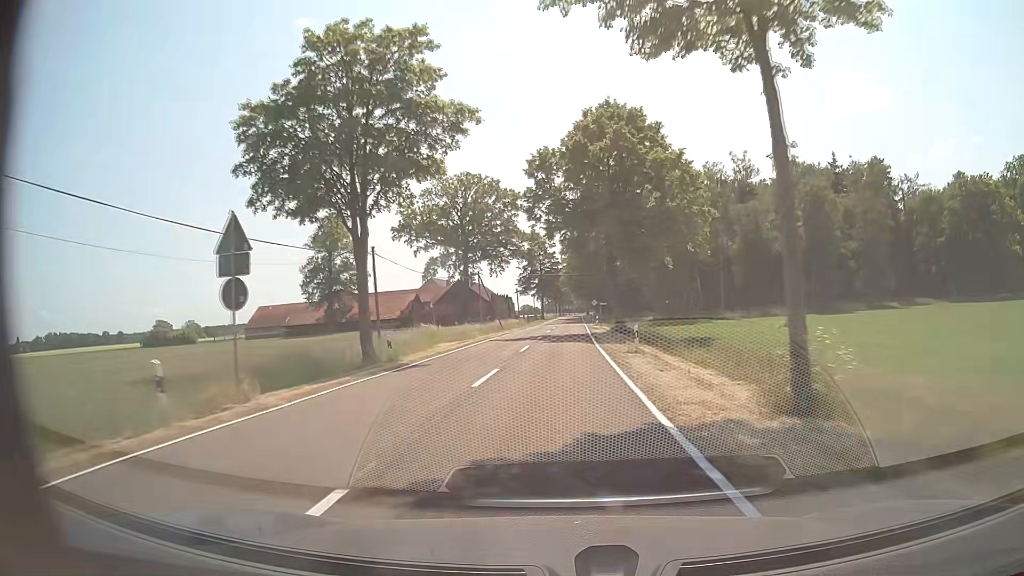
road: tertiary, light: Day
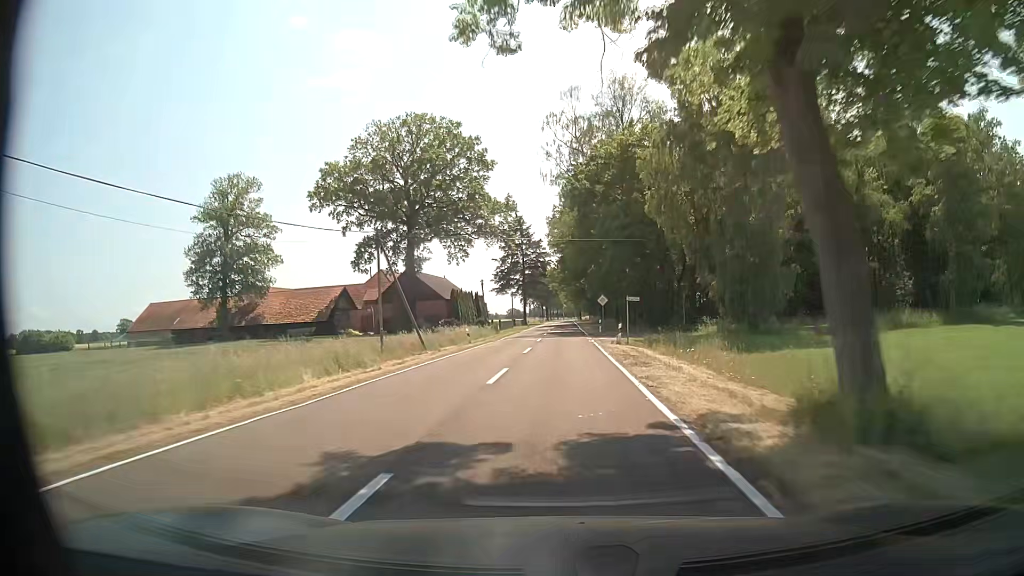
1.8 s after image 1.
(+0.3, +34.8) m; +1°
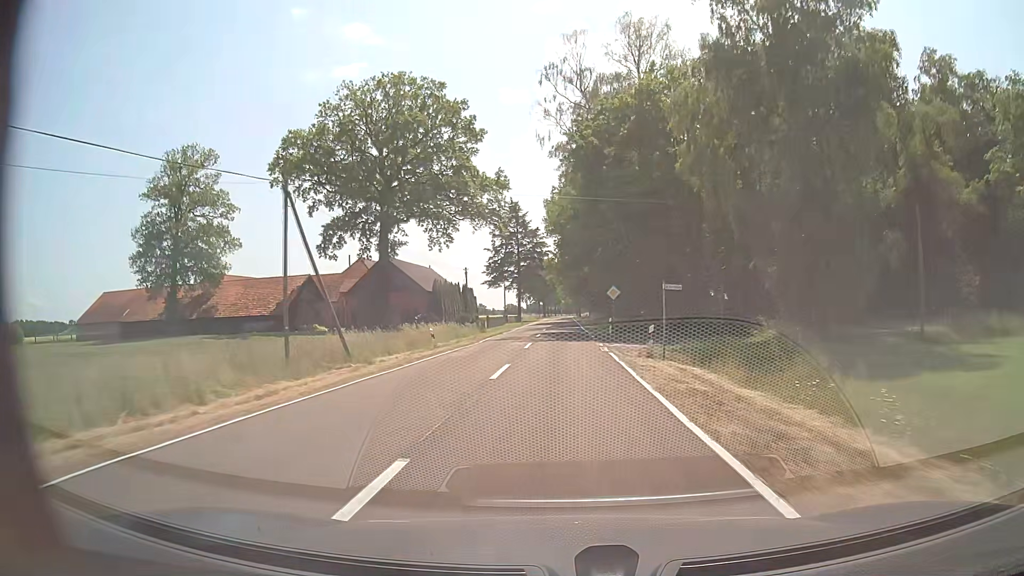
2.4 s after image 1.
(0.0, +11.6) m; 0°
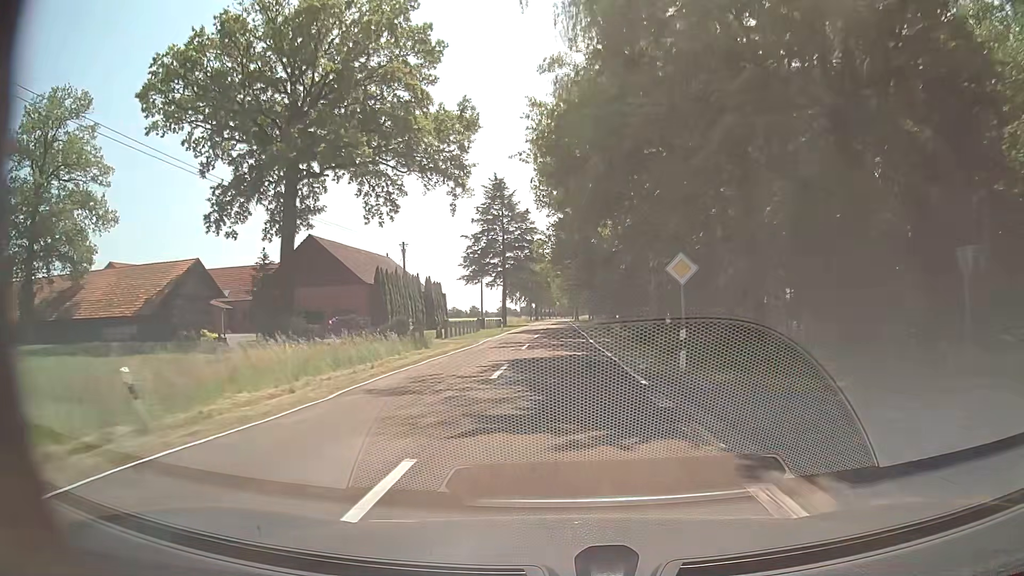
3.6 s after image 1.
(0.0, +23.2) m; 0°
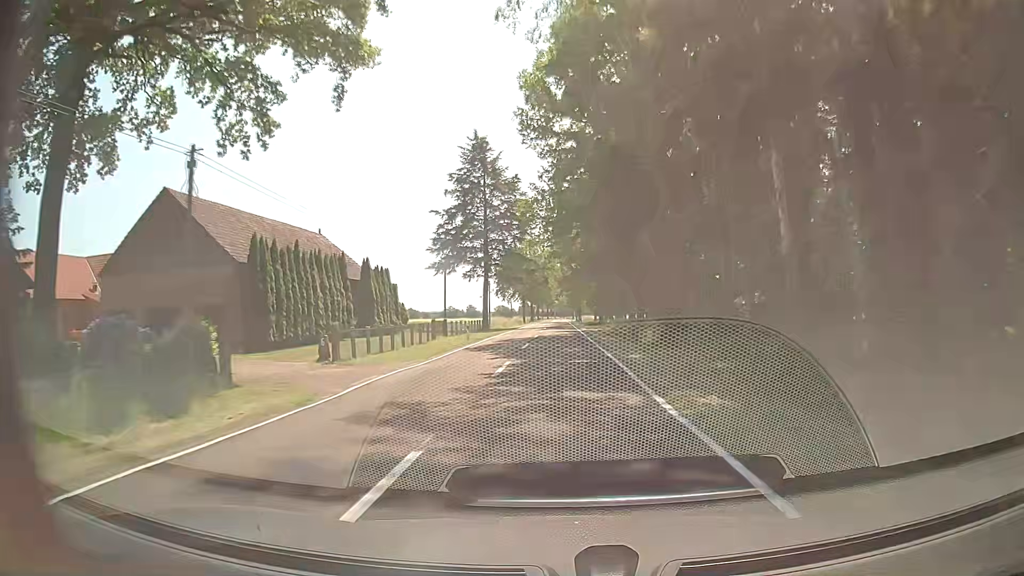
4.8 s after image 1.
(0.0, +23.2) m; 0°
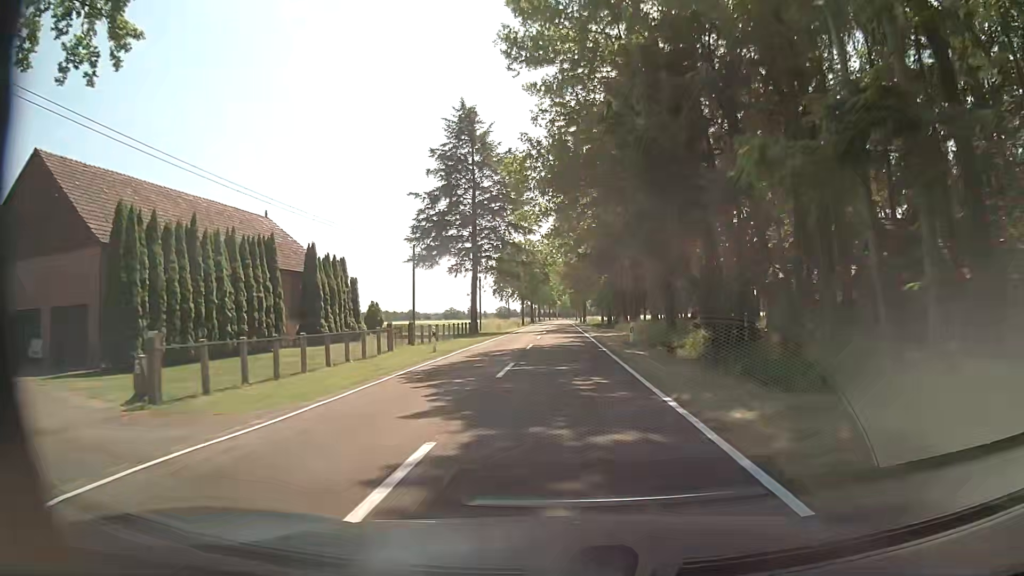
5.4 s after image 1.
(-0.1, +11.6) m; 0°
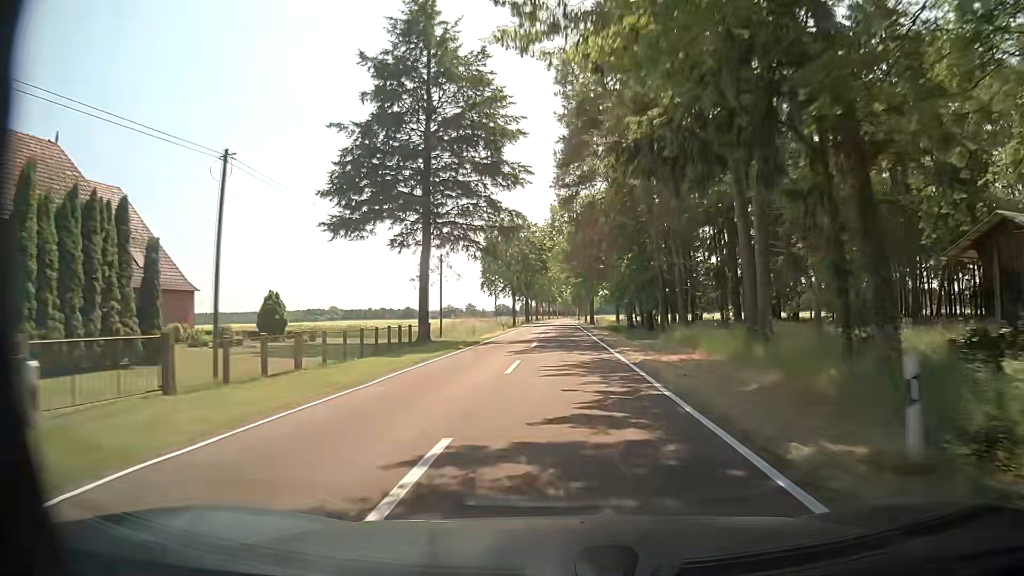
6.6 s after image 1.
(-0.2, +23.2) m; -1°
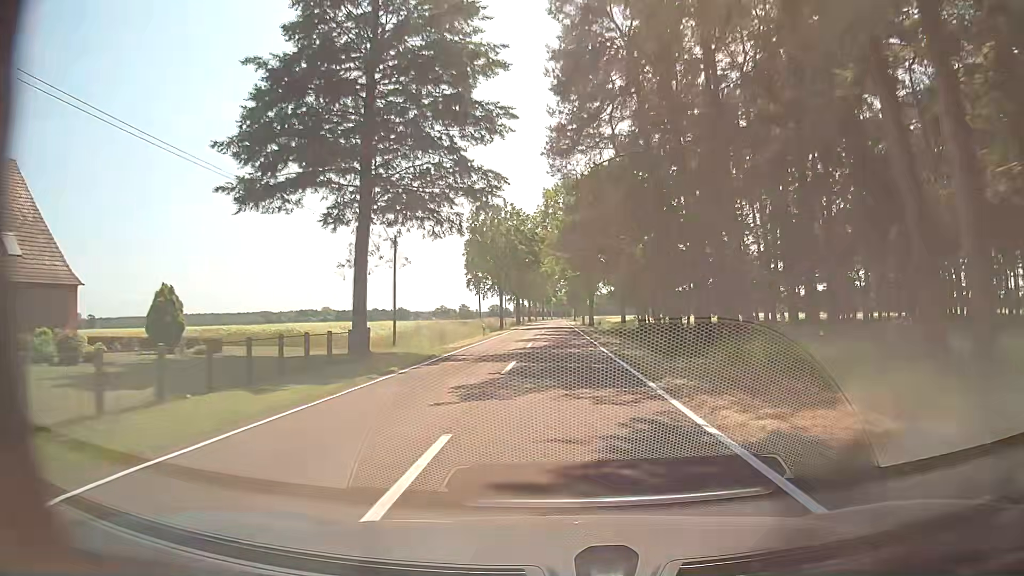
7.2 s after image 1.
(+0.1, +11.6) m; +1°
(0, +10) (0, +20) (0, +30) (0, +40) (0, +50) (0, +60) (0, +70) (0, +80) (+1, +90) (+1, +100) m
